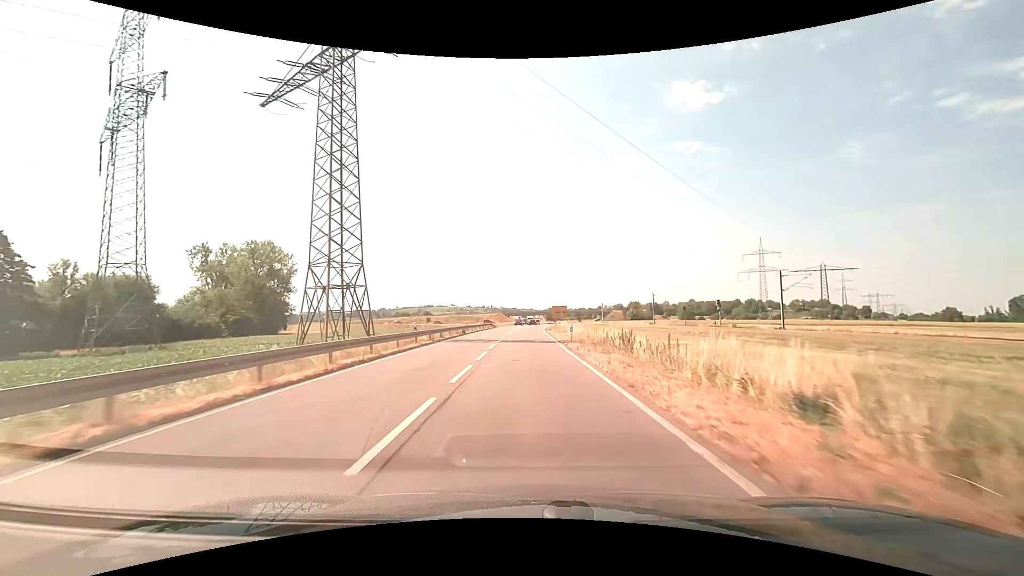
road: secondary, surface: asphalt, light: Day
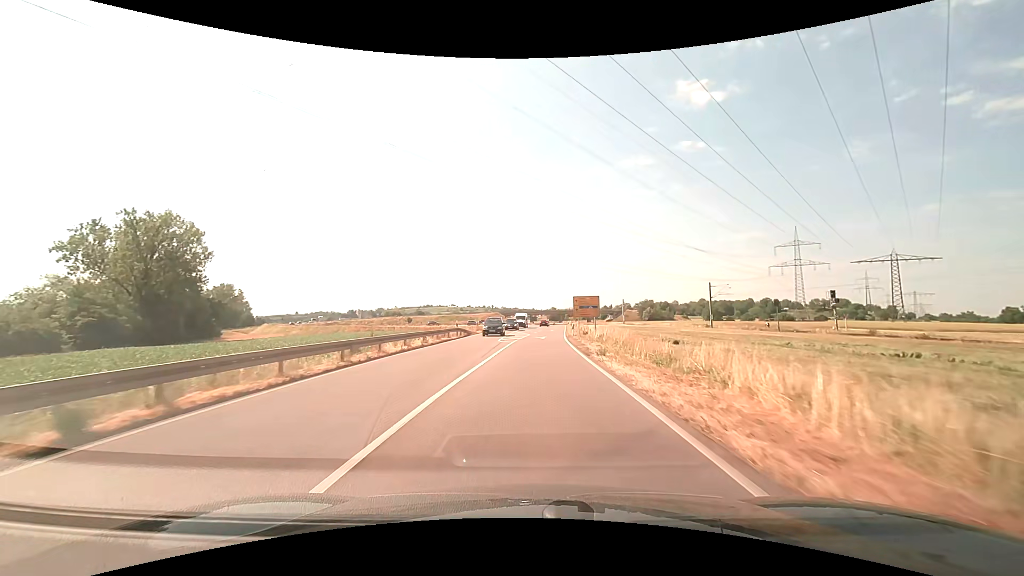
(-0.1, +39.0) m; 0°
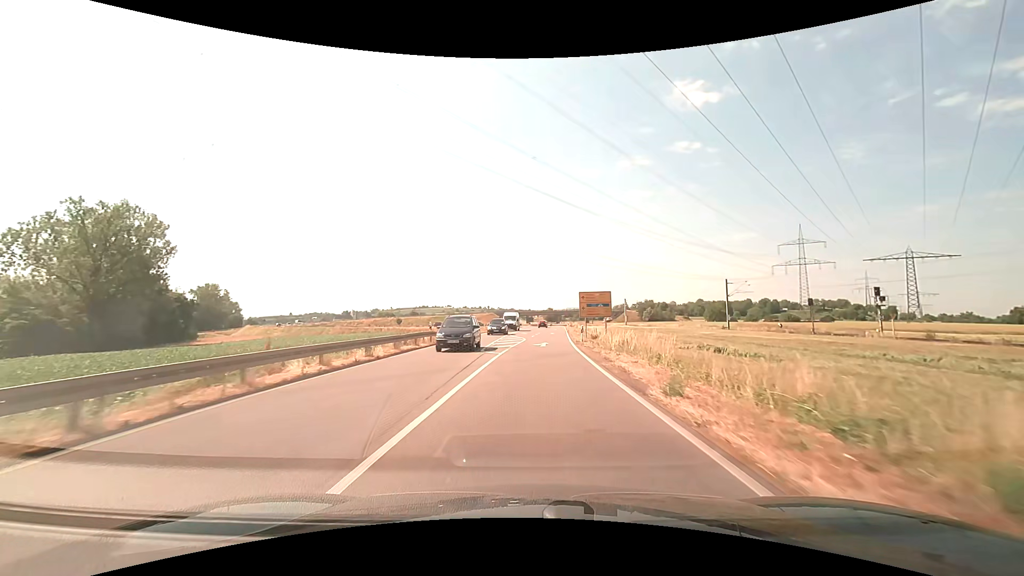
(0.0, +9.4) m; +1°
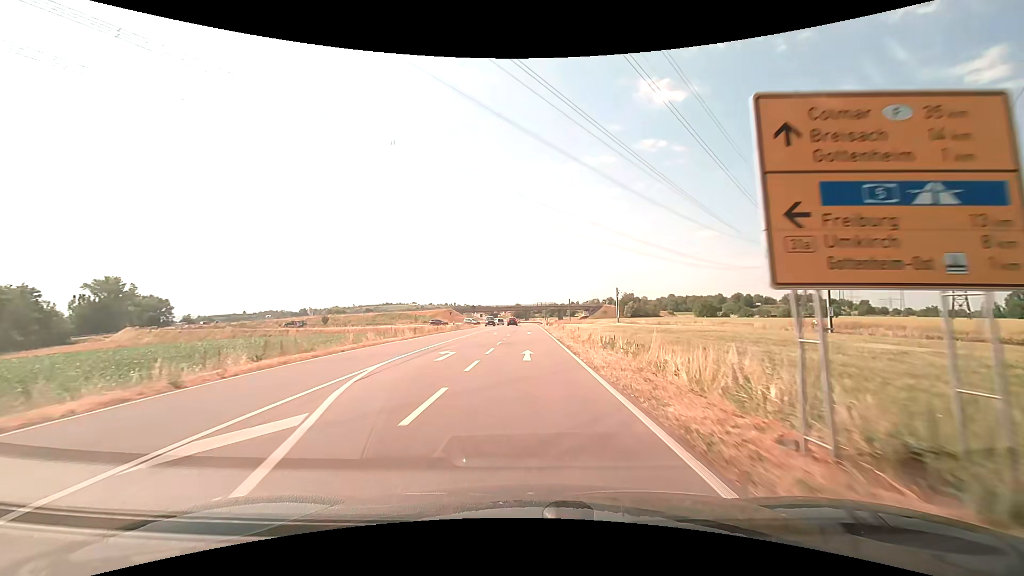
(+1.2, +36.3) m; +4°
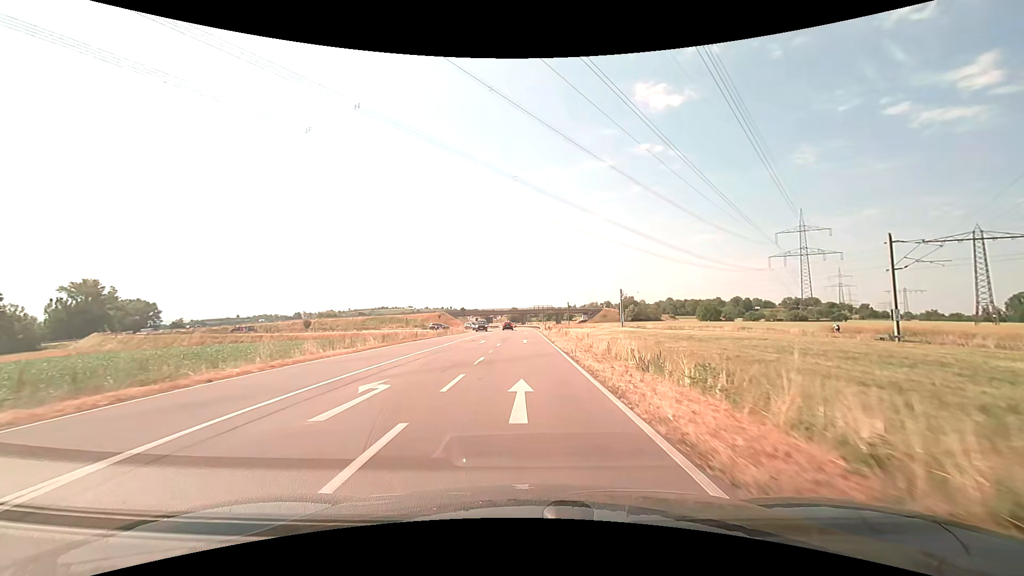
(0.0, +8.8) m; 0°
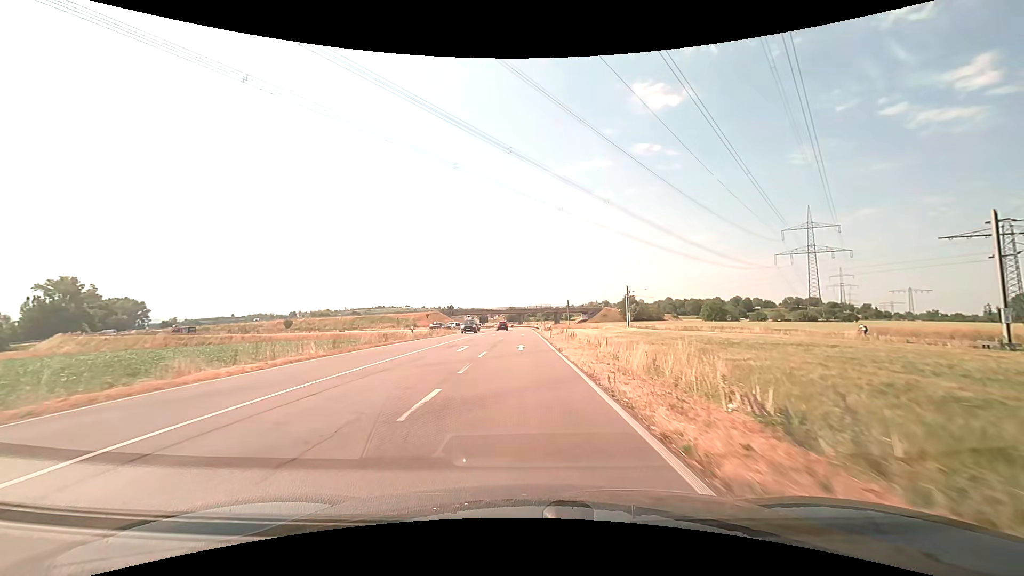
(0.0, +8.8) m; 0°
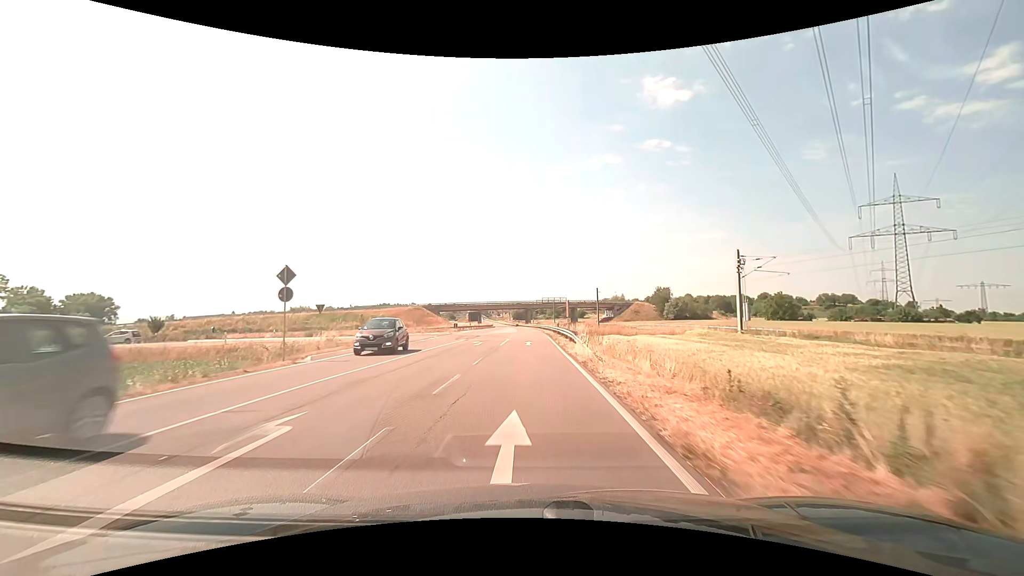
(-0.2, +45.8) m; -1°
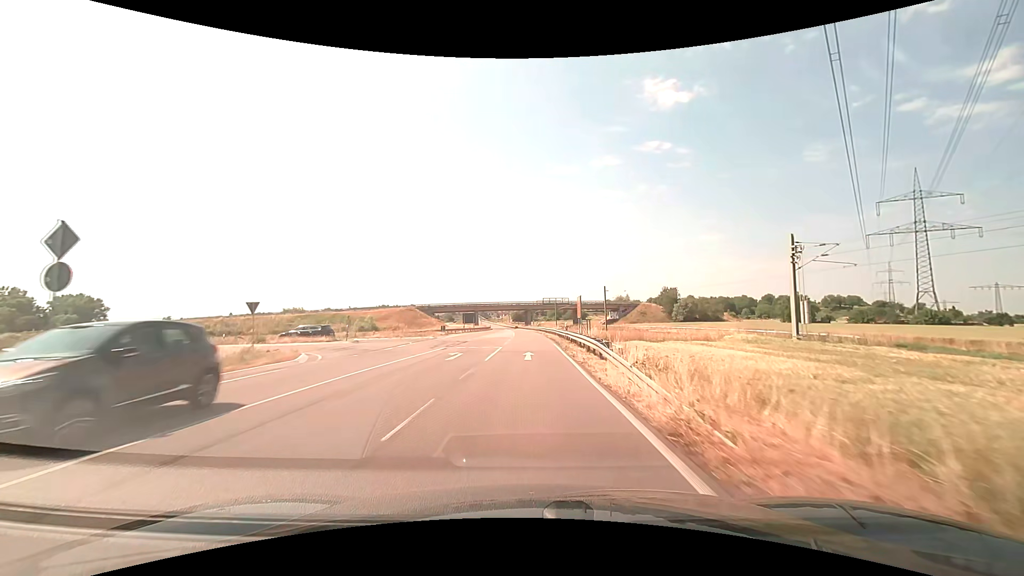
(0.0, +9.5) m; 0°
